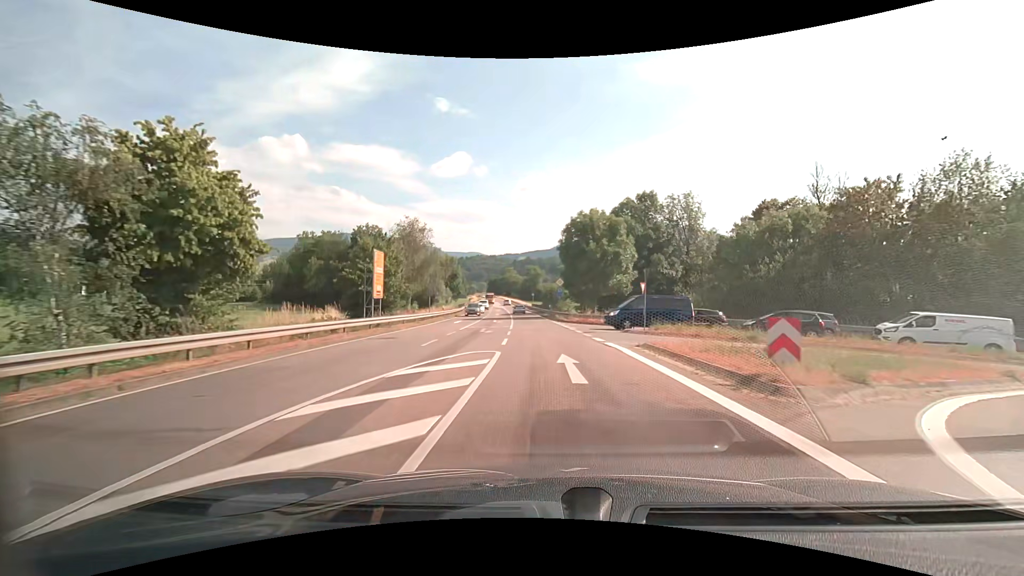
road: secondary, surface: asphalt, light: Day
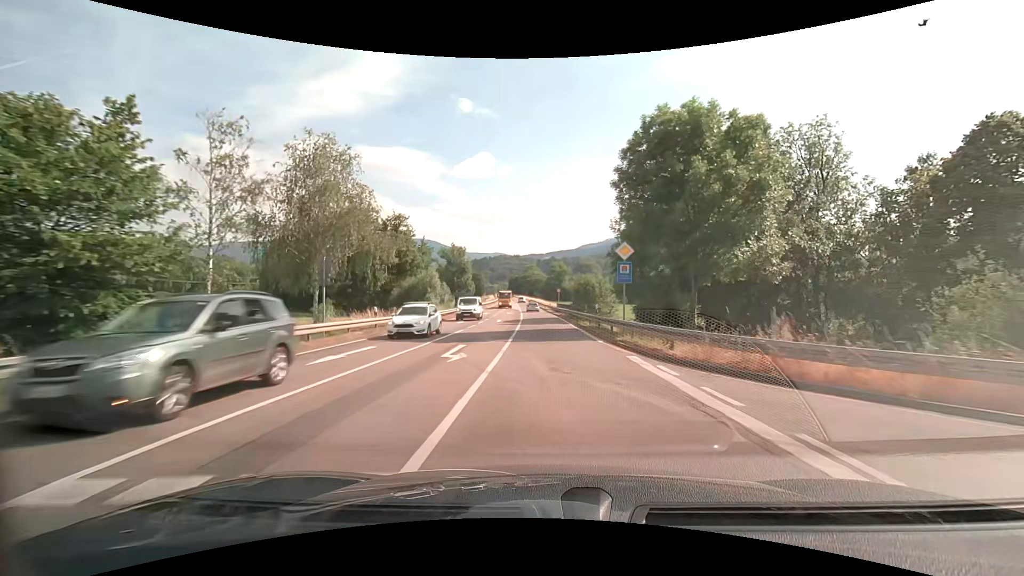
(-0.8, +28.4) m; -3°
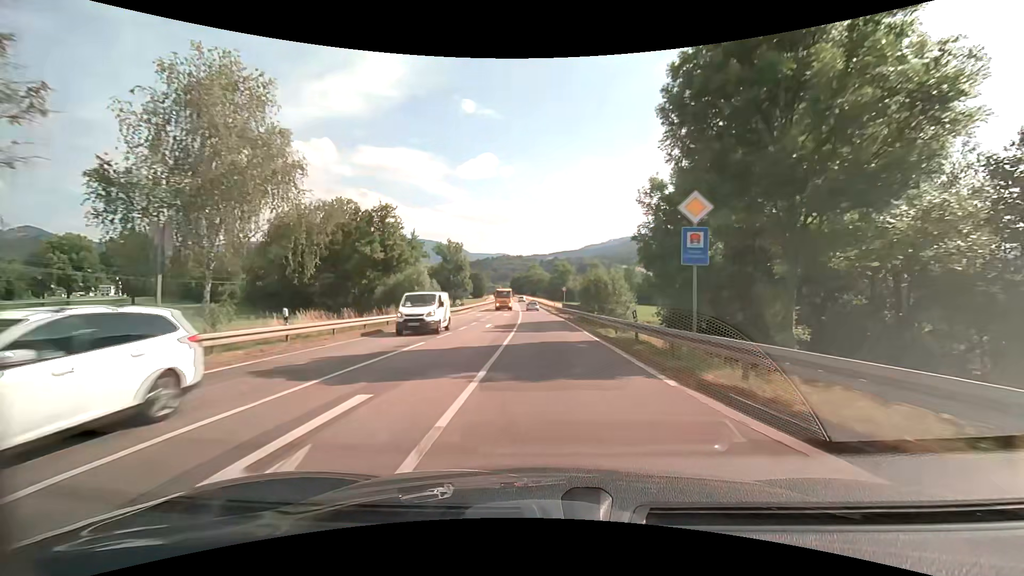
(0.0, +9.6) m; 0°
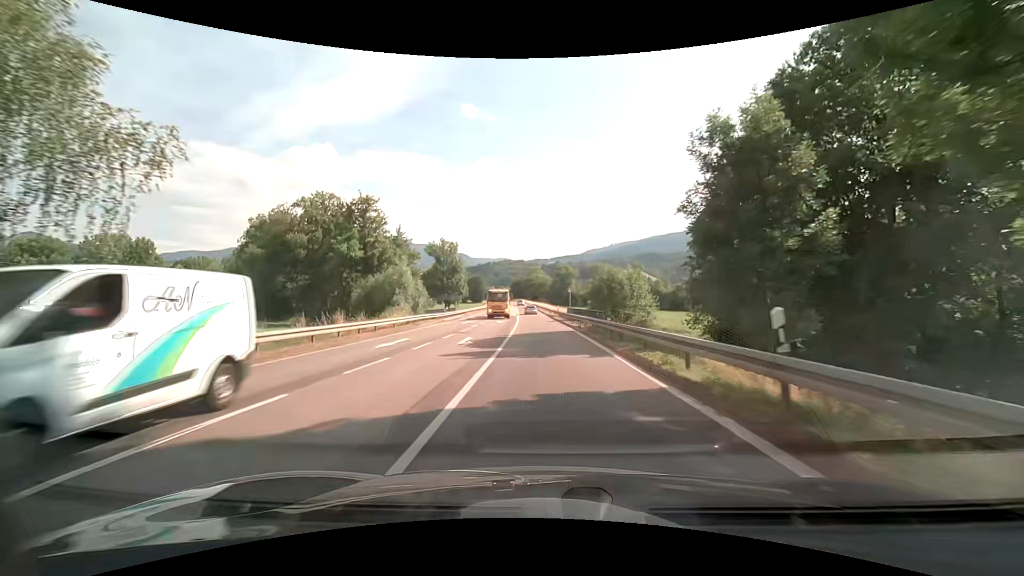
(-0.1, +9.7) m; -1°
